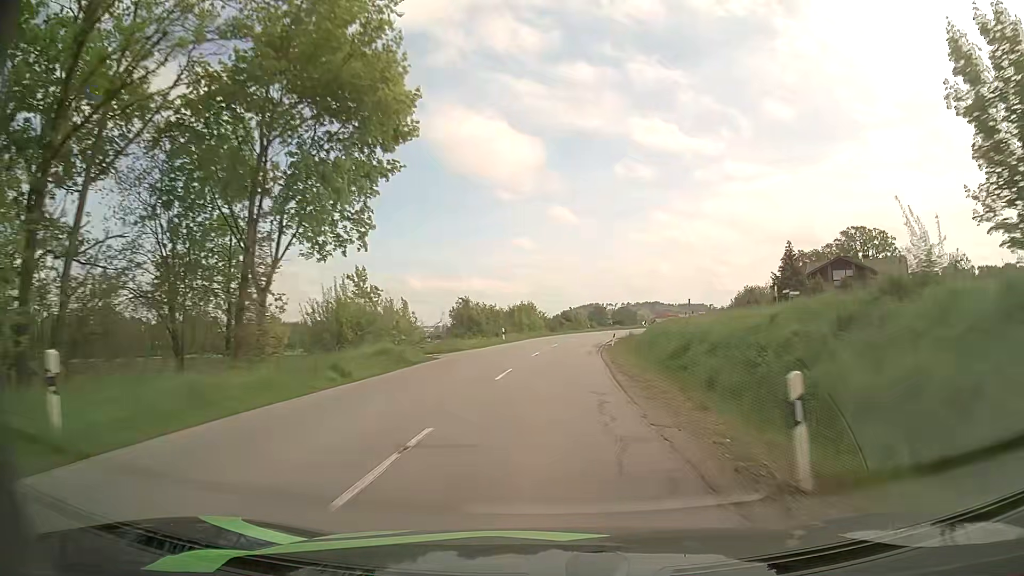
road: secondary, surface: asphalt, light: Day
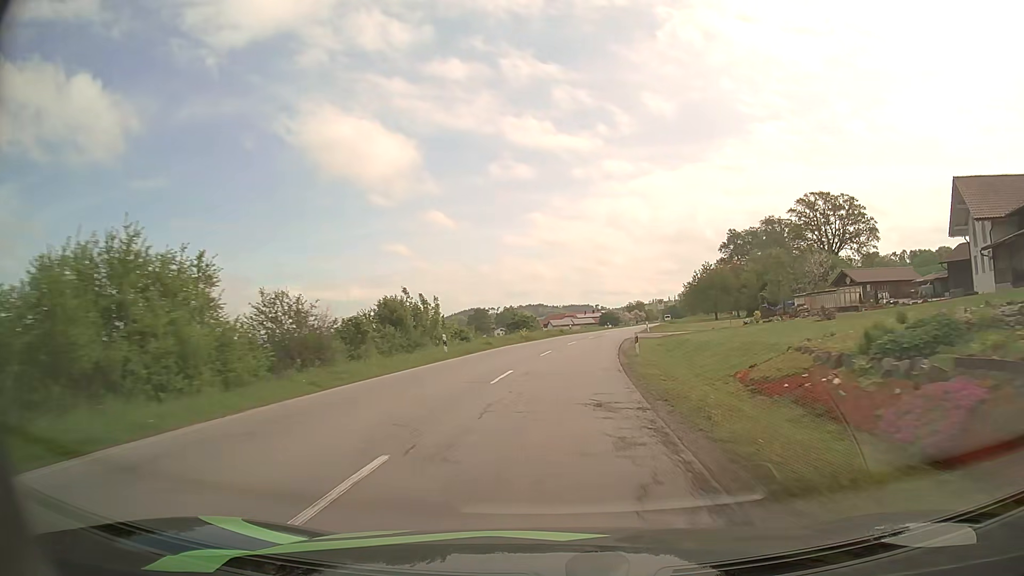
(+4.6, +61.5) m; +10°
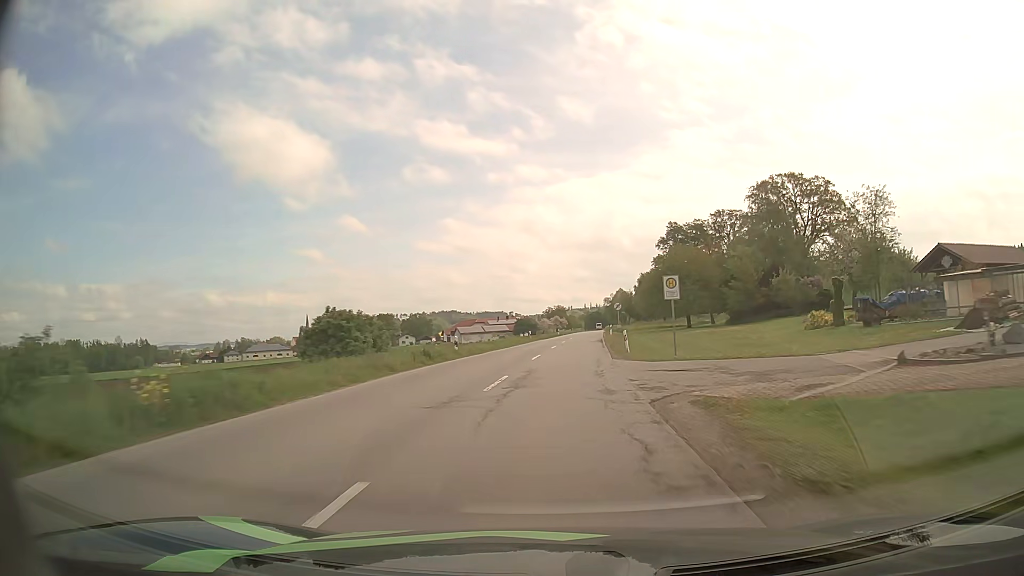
(+2.4, +37.3) m; +7°
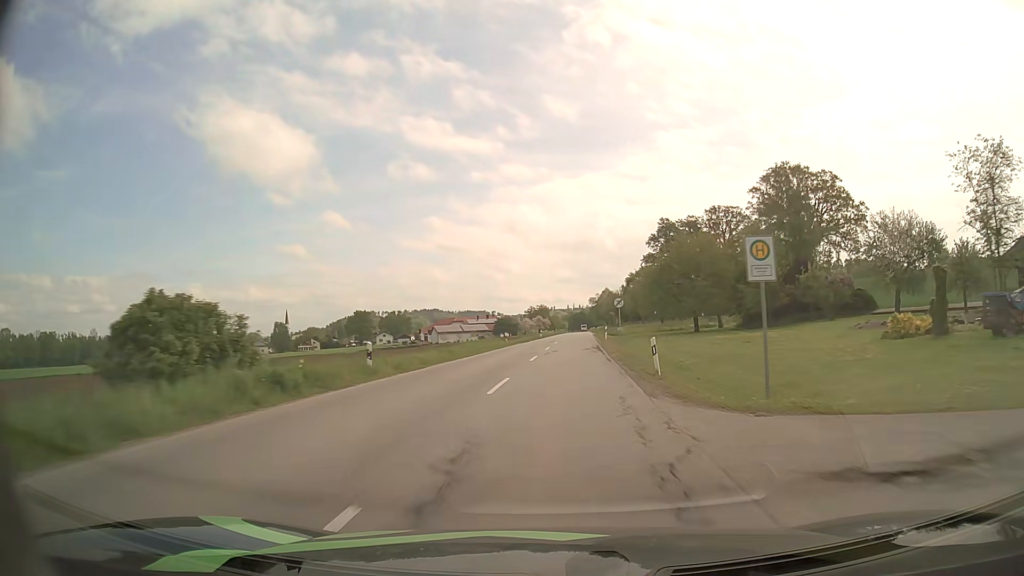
(+0.1, +12.7) m; +1°
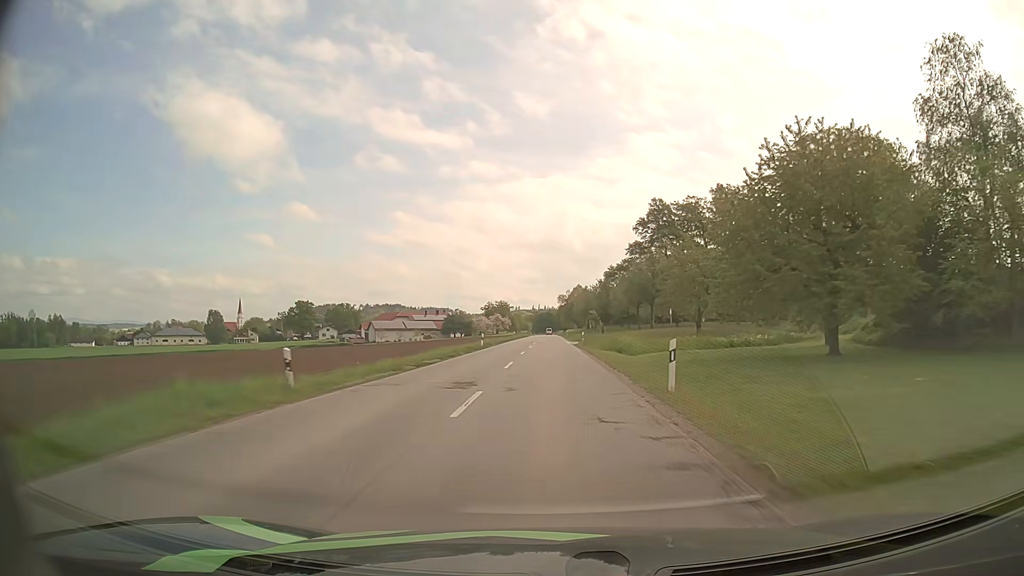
(+1.3, +39.5) m; +3°
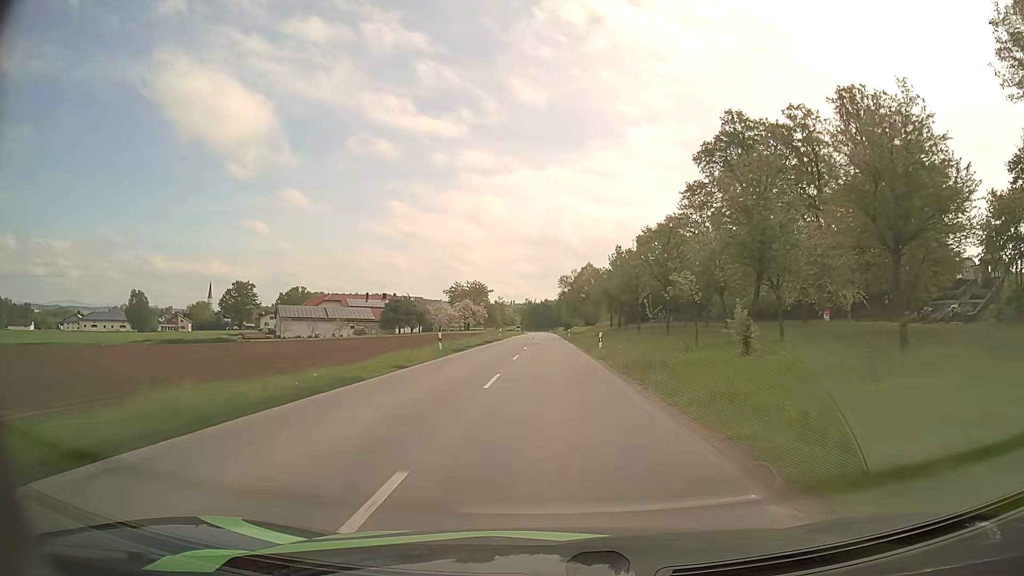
(+0.1, +68.1) m; 0°
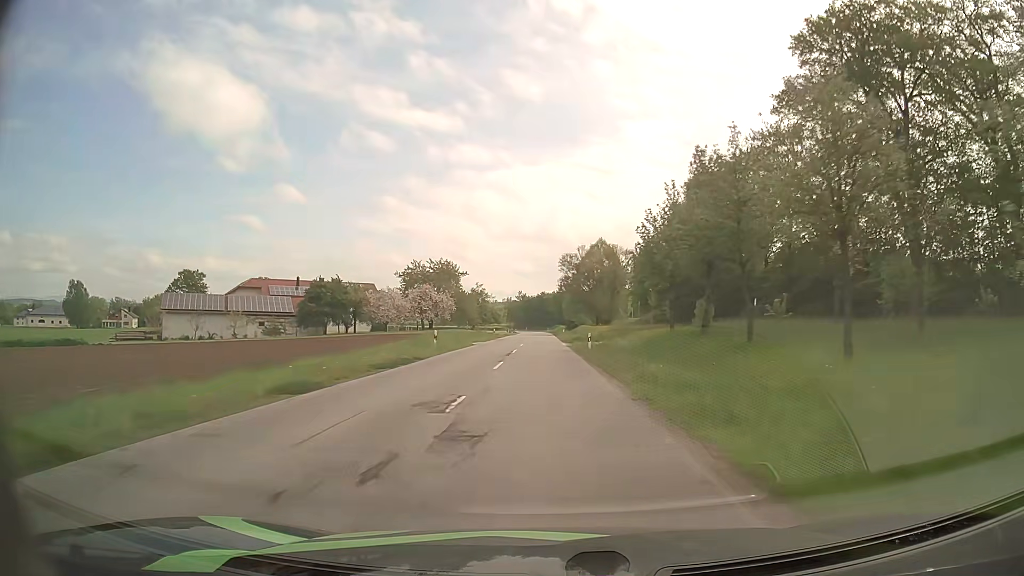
(+0.3, +41.7) m; 0°
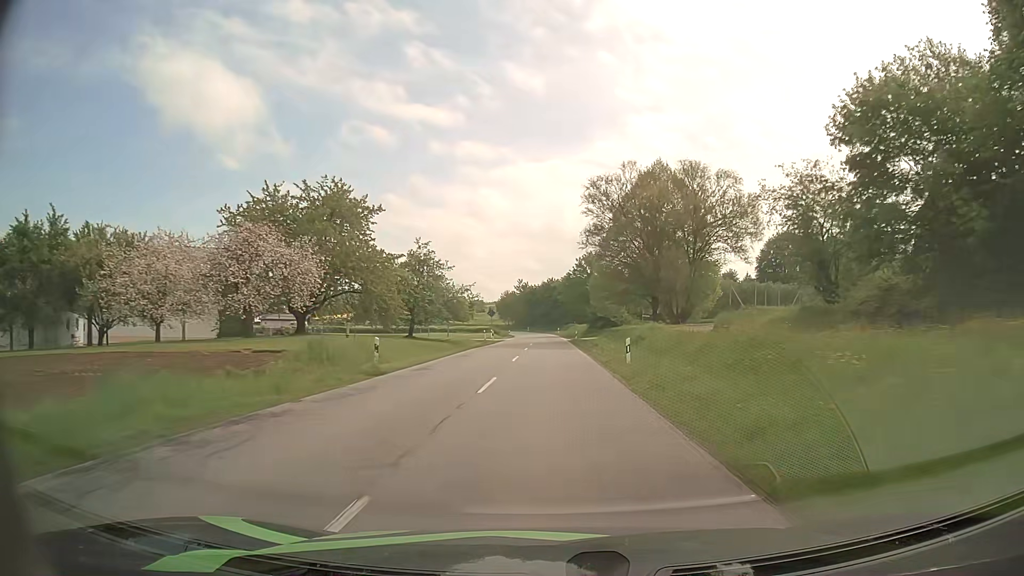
(-0.4, +55.5) m; -1°
(0, +10) (0, +20) (0, +30) (0, +40) (0, +50) (0, +60) (0, +70) (0, +80) (0, +90) (0, +100) m
